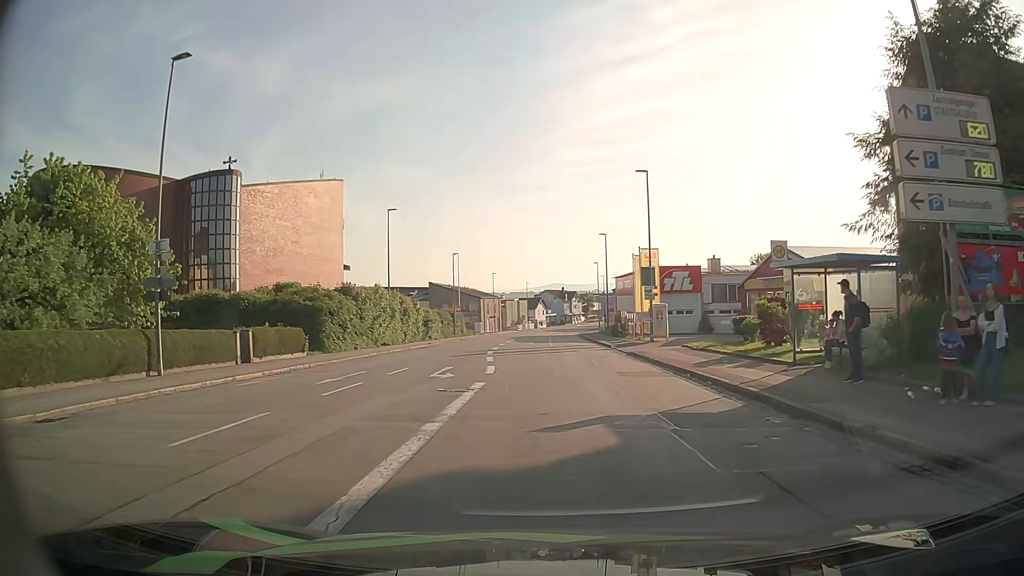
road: tertiary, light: Day
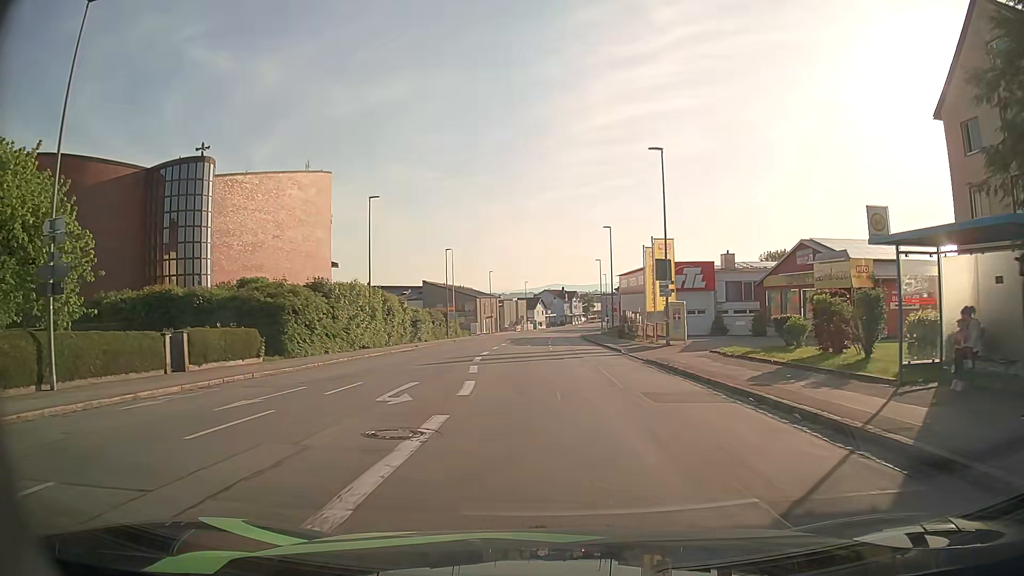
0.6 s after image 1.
(-0.1, +5.6) m; -1°
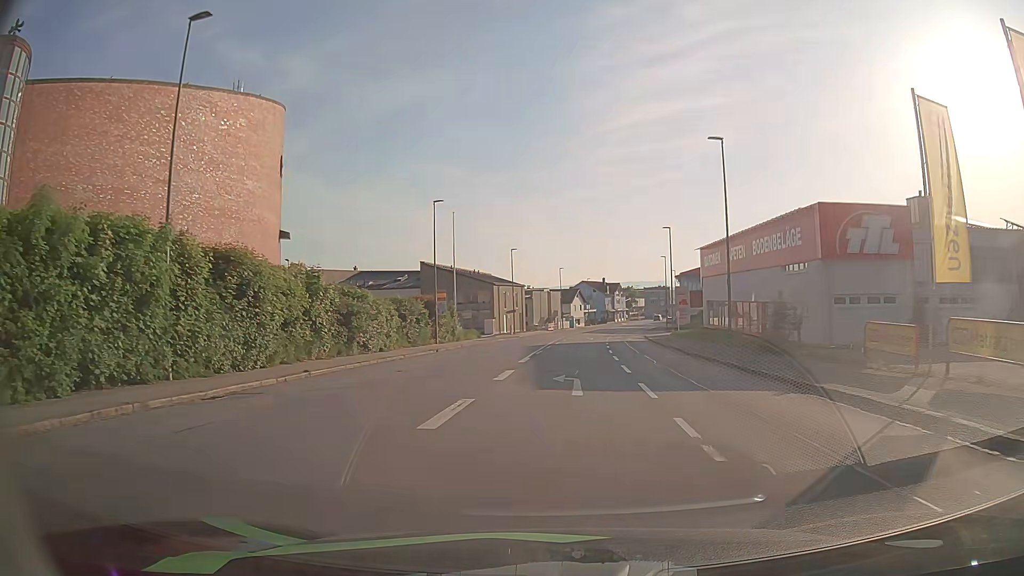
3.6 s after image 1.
(-1.0, +30.0) m; -2°
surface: asphalt
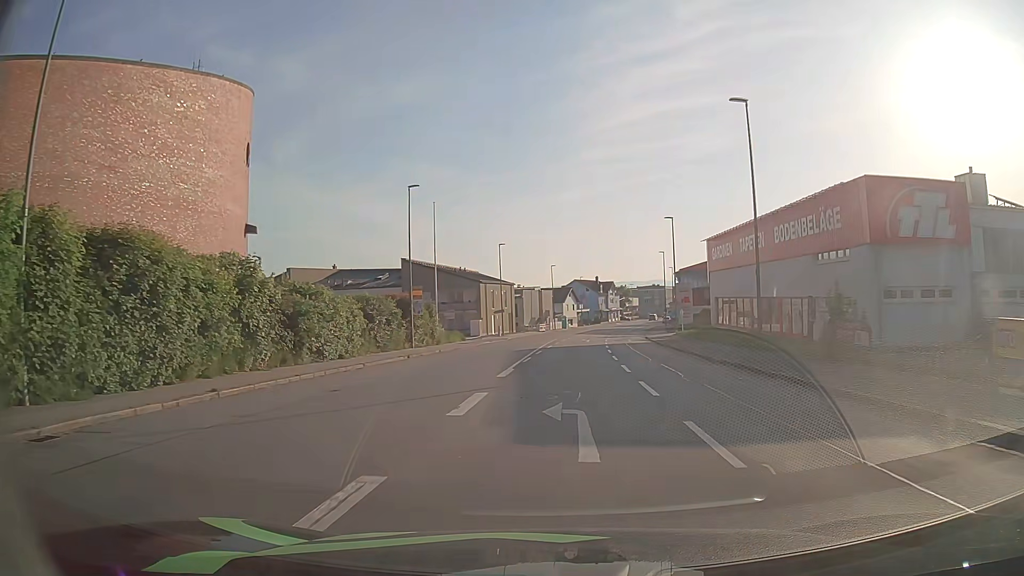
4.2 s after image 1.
(0.0, +5.9) m; +1°
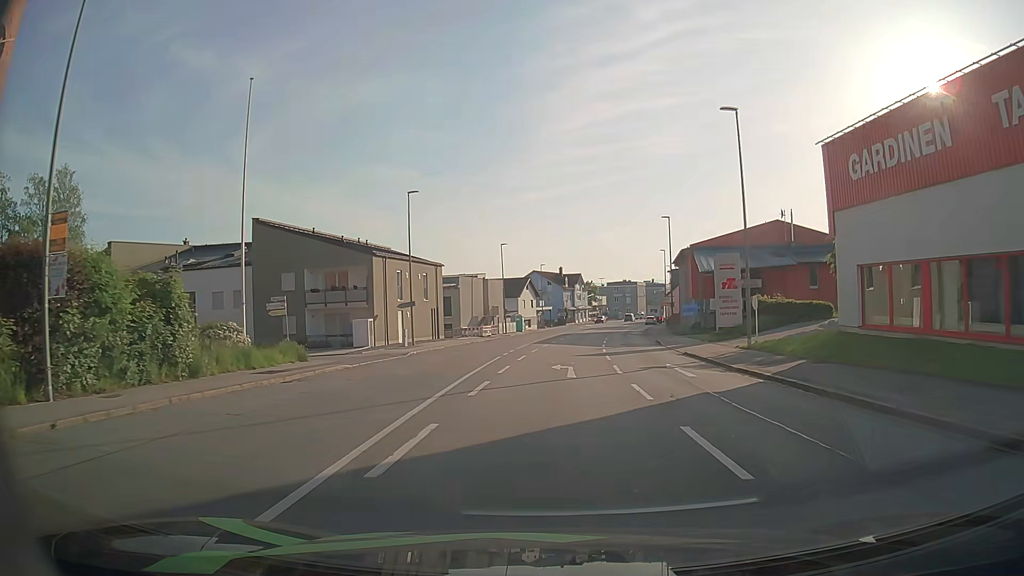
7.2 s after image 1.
(+0.7, +31.3) m; +2°
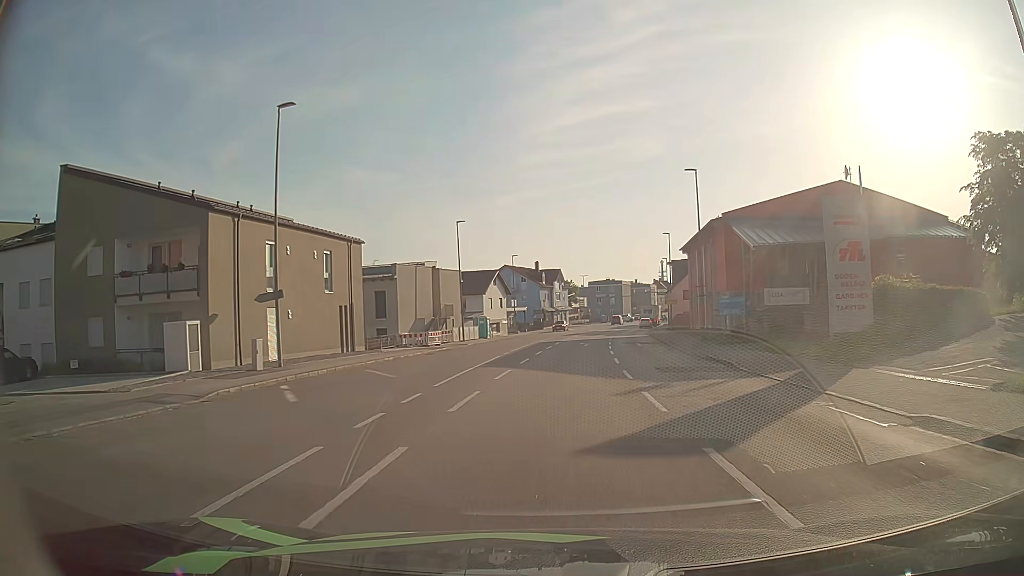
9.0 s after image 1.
(+0.5, +19.8) m; +2°
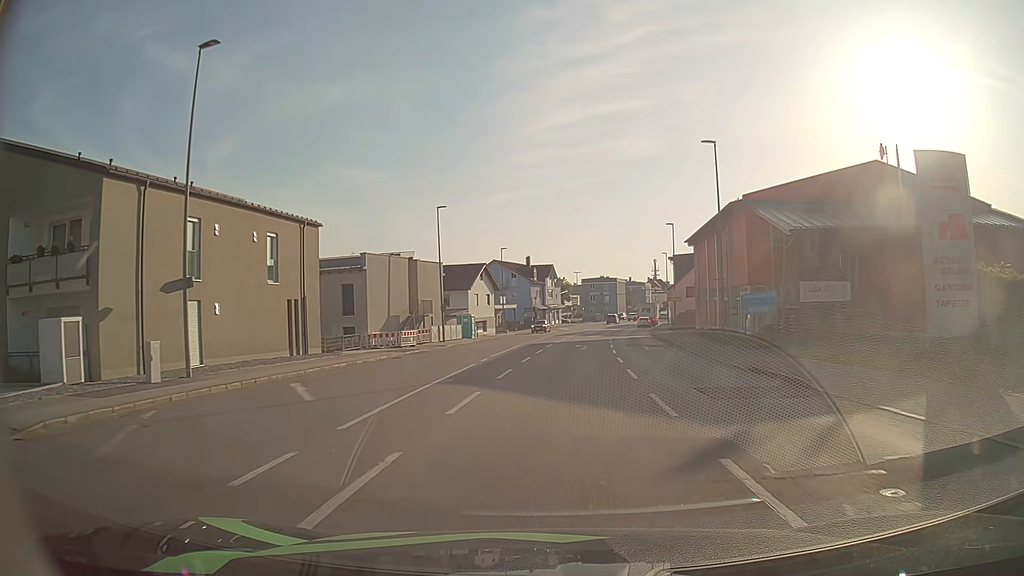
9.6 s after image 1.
(+0.1, +6.6) m; +2°
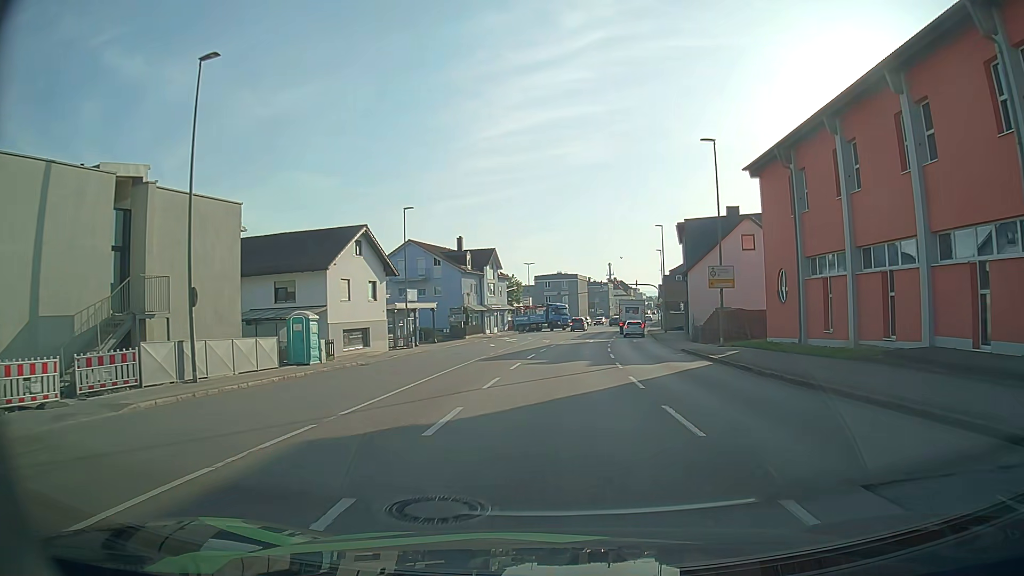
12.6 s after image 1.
(+1.2, +32.1) m; +4°
(0, +10) (0, +20) (+1, +30) (+2, +40) (+3, +50) (+4, +60) (+5, +70) (+6, +80) (+8, +90) (+8, +99) m
